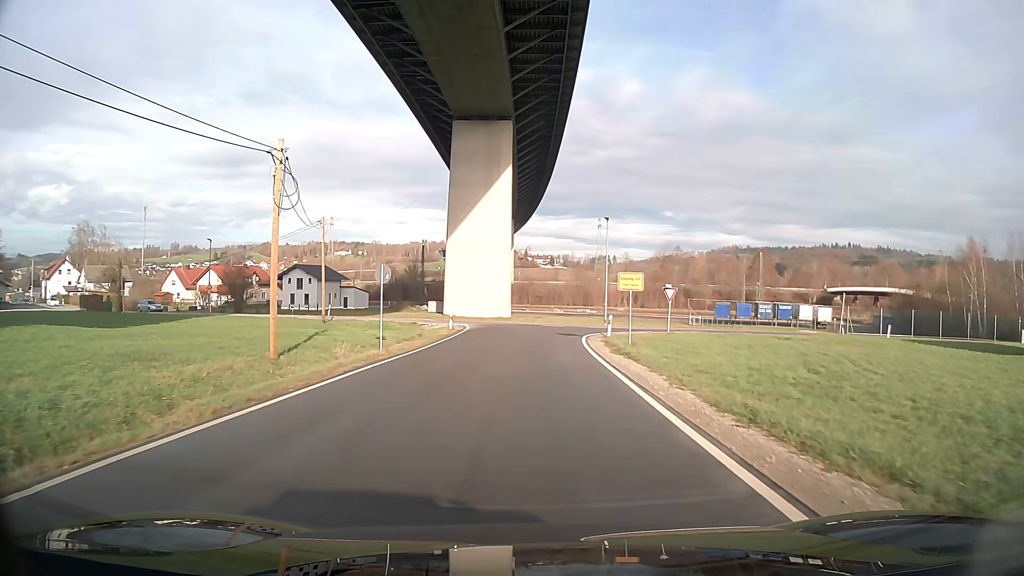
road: unclassified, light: Day
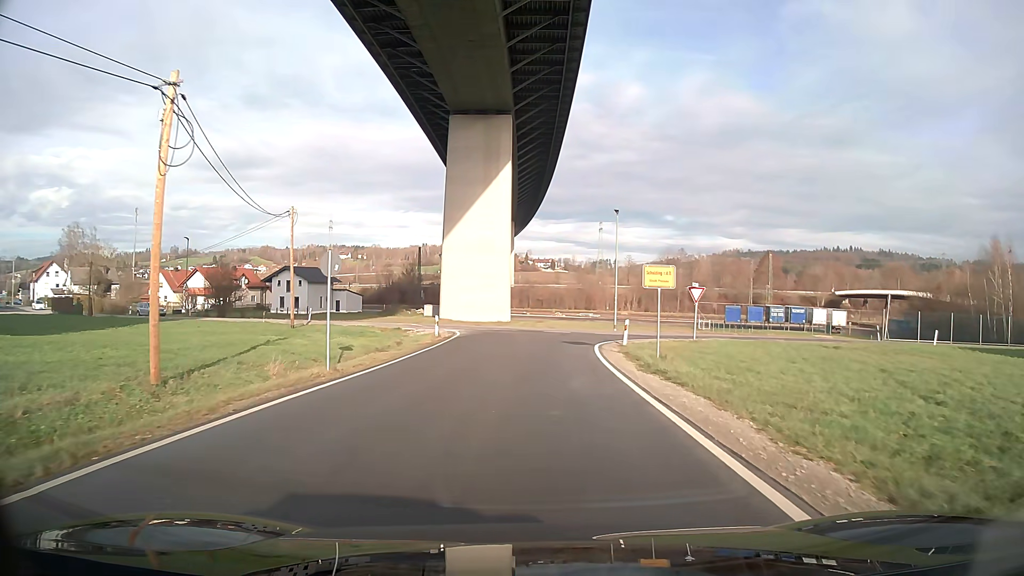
(0.0, +5.6) m; 0°
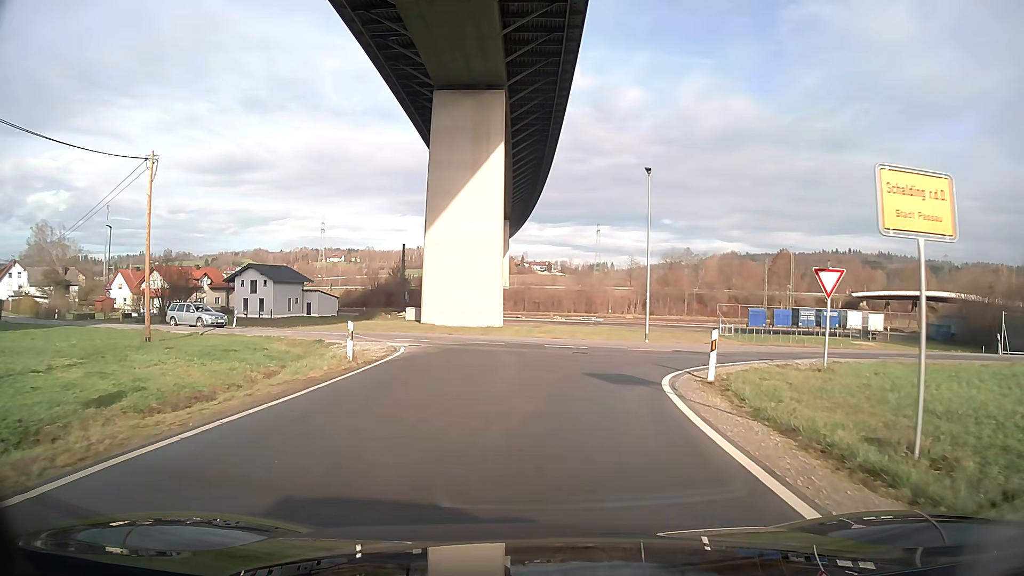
(0.0, +14.1) m; 0°
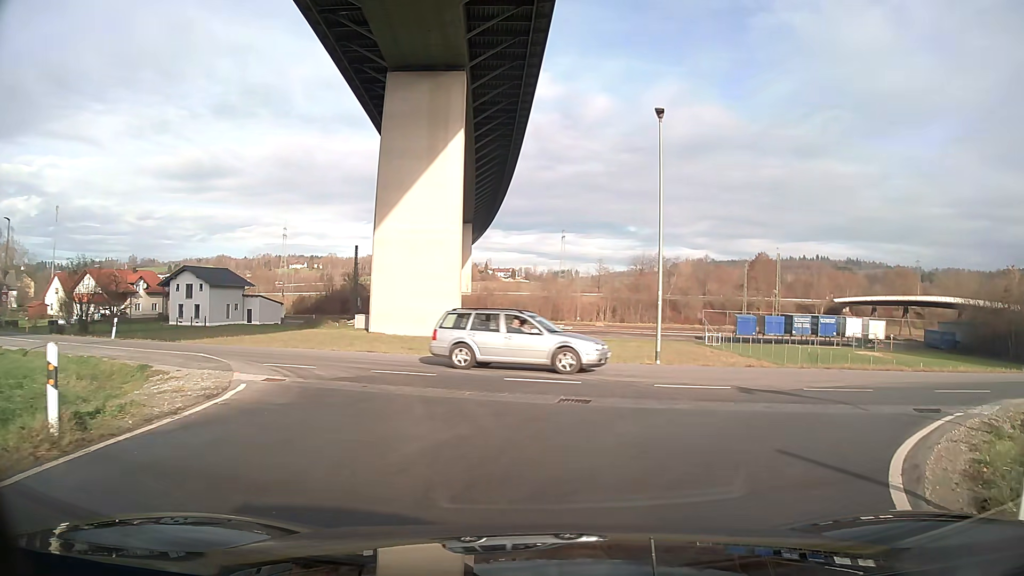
(+0.3, +10.3) m; +5°
(+2, +10) (+11, +13) (+21, +13) (+31, +11) (+41, +10) (+51, +9) (+61, +8) (+71, +7) (+81, +7) (+91, +7) m
